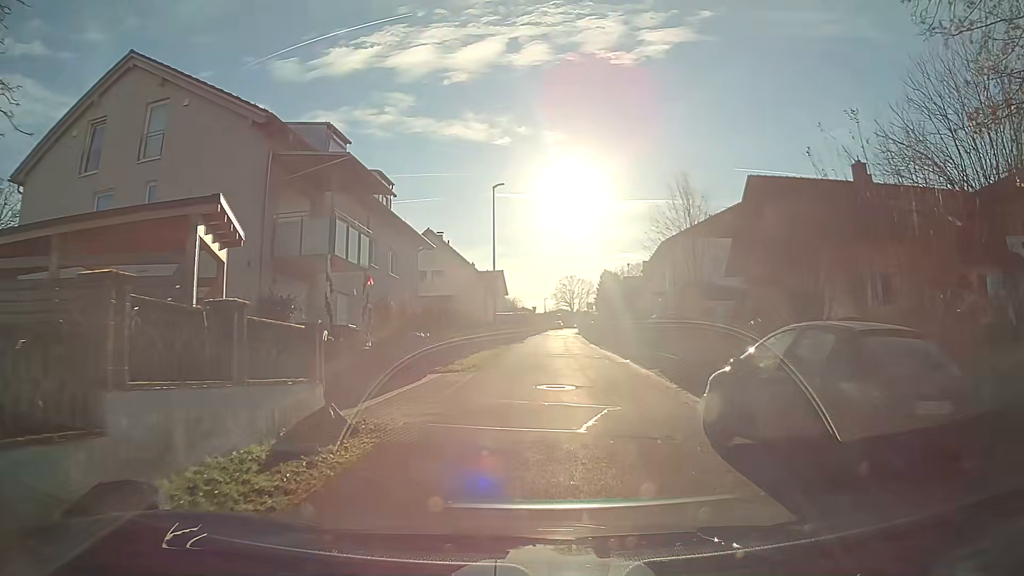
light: Day
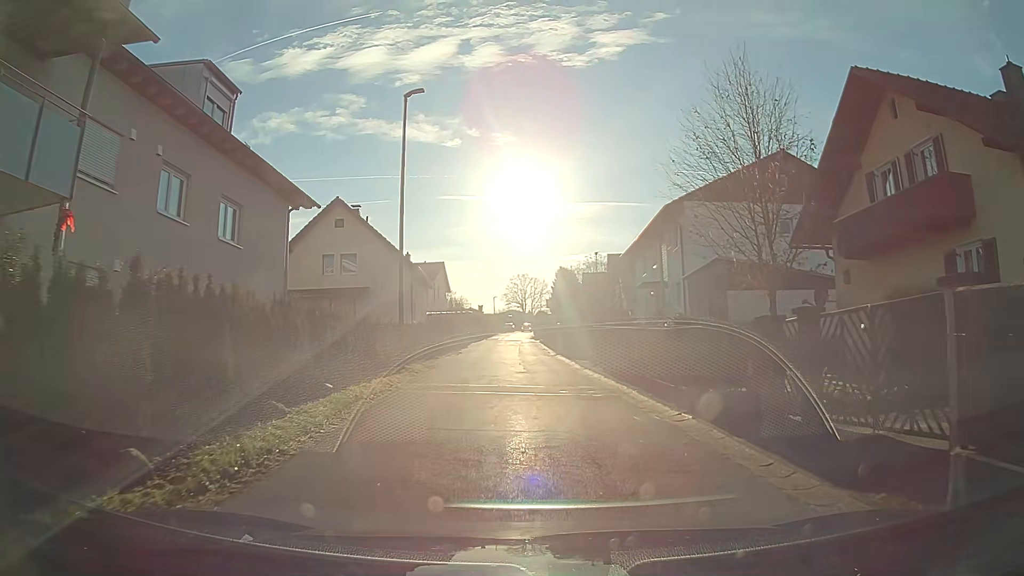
(+0.5, +14.4) m; +6°
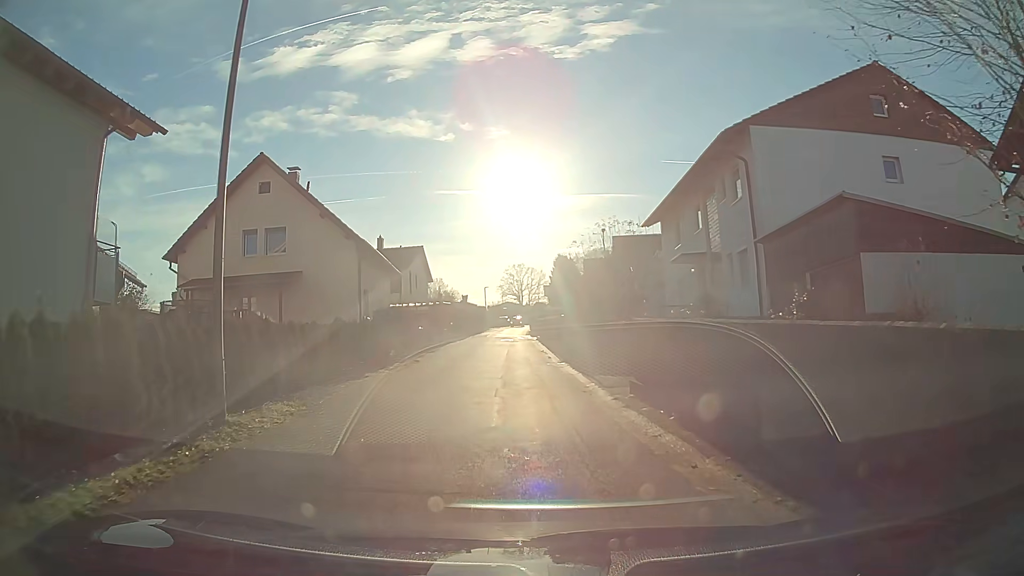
(0.0, +10.9) m; -1°
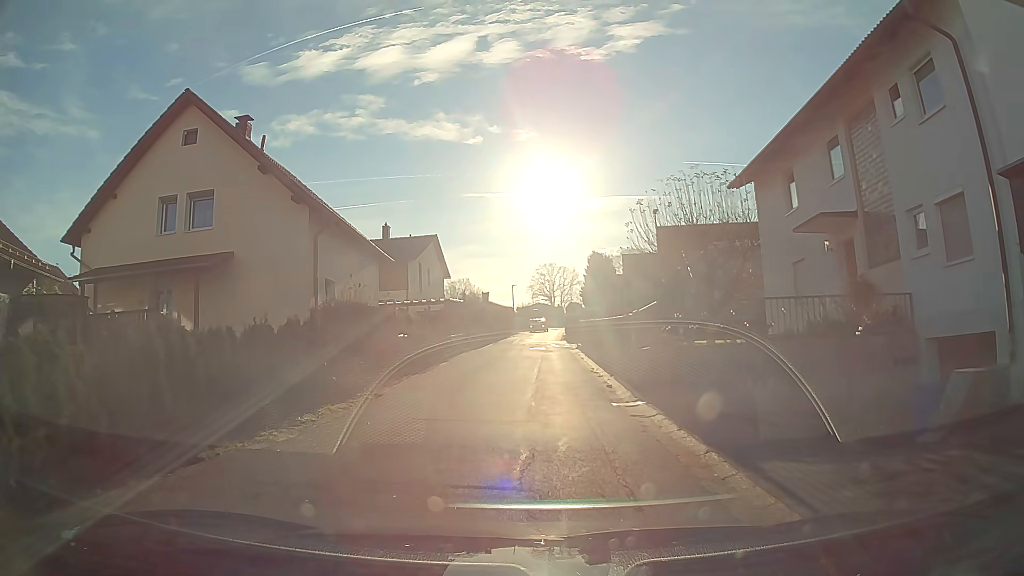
(-0.2, +9.9) m; -2°
(0, +10) (0, +20) (0, +30) (0, +40) (0, +50) (+1, +60) (+1, +70) (+2, +80) (+2, +90) (+3, +100) m
